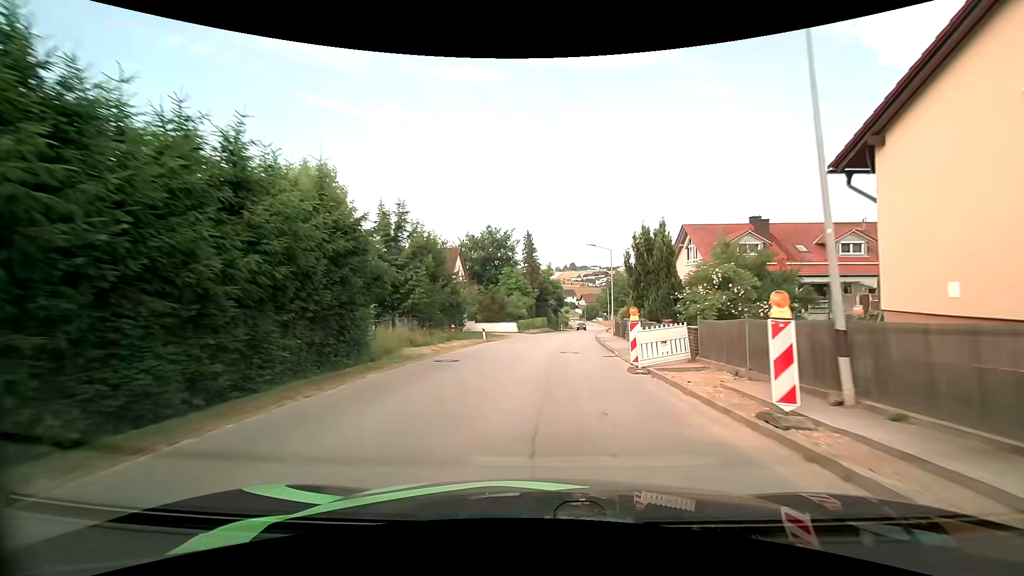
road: tertiary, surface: asphalt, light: Day
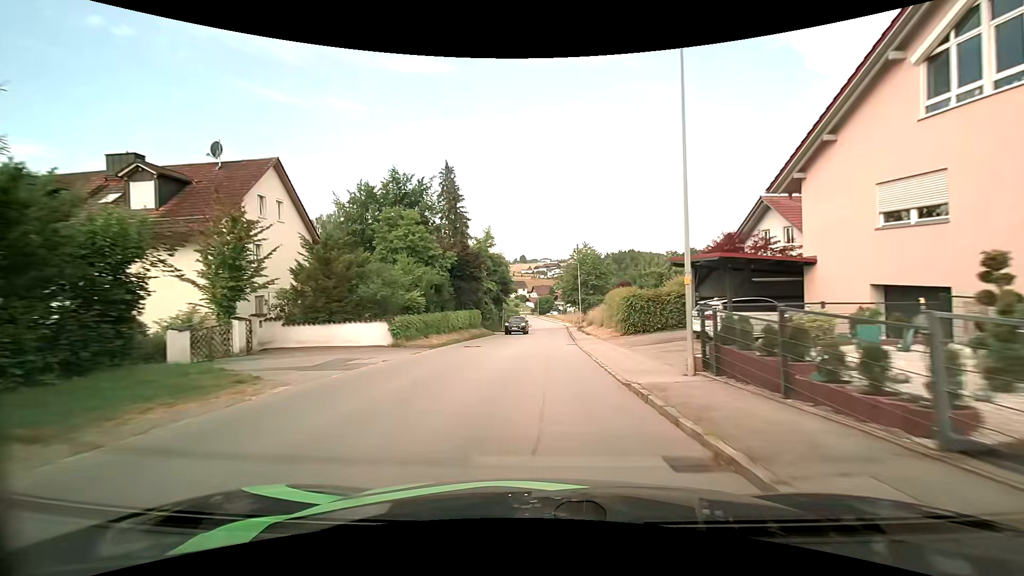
(+2.0, +32.2) m; +6°
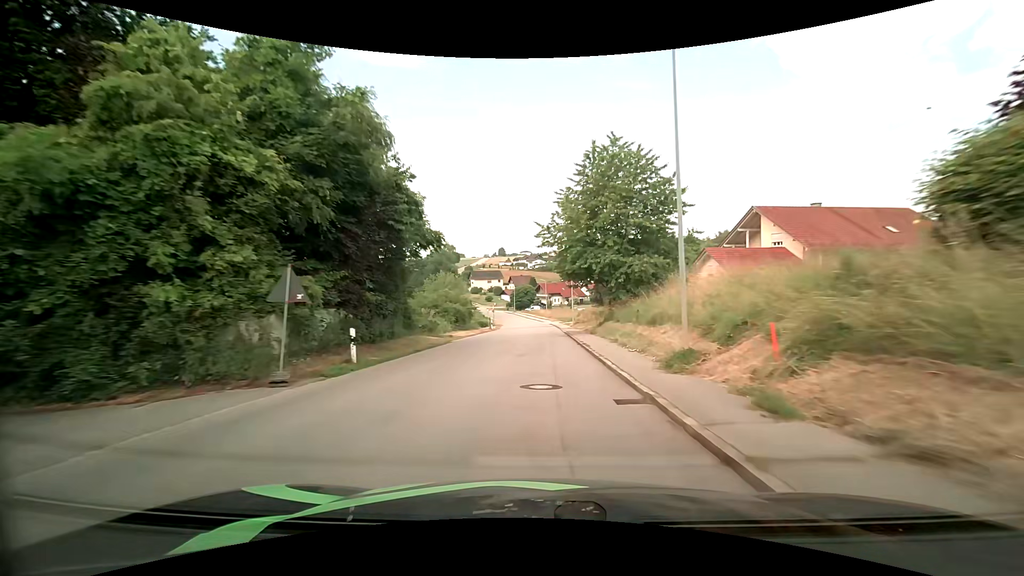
(+1.1, +44.0) m; +3°
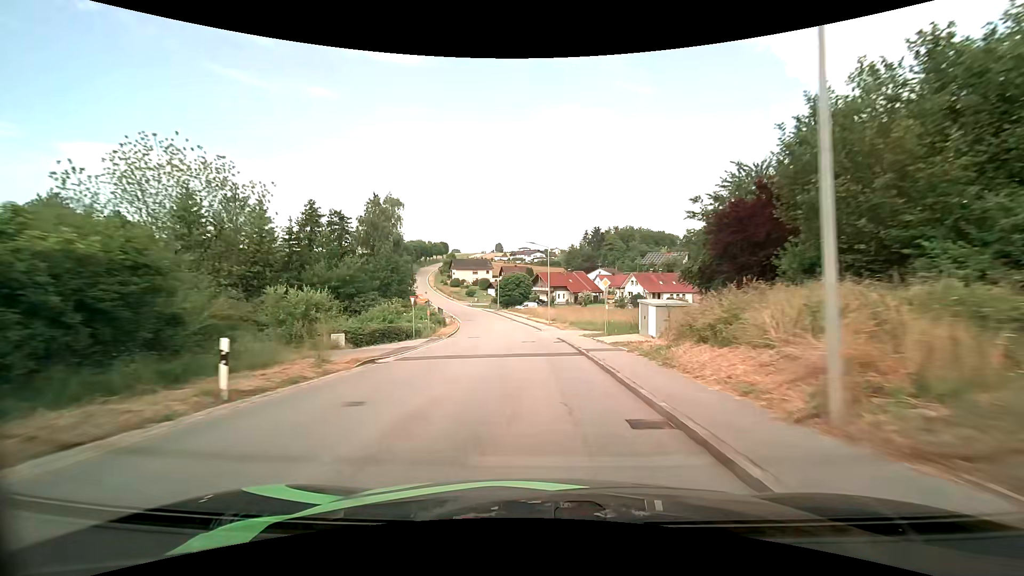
(+0.1, +46.1) m; 0°
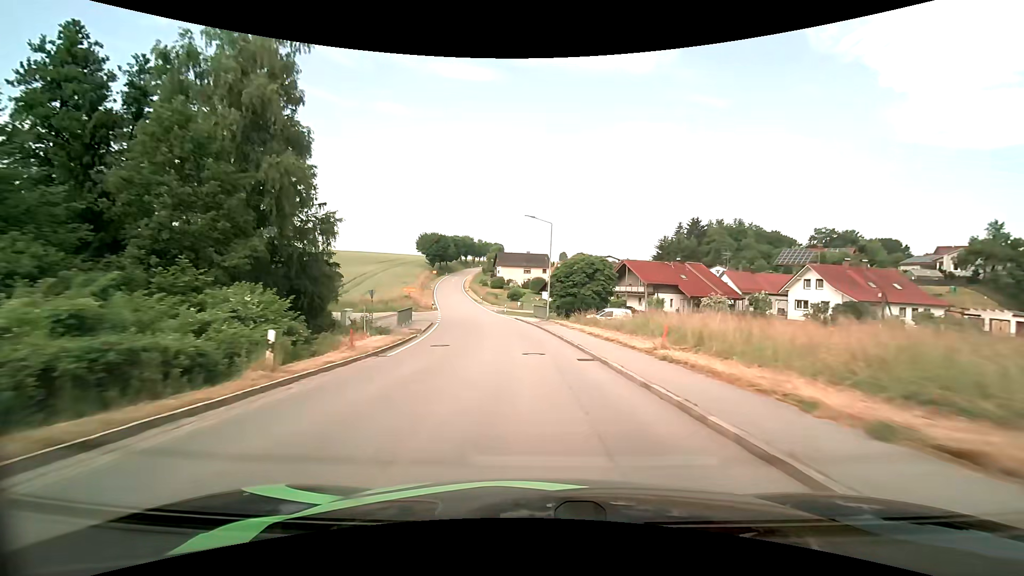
(-2.7, +48.5) m; -7°
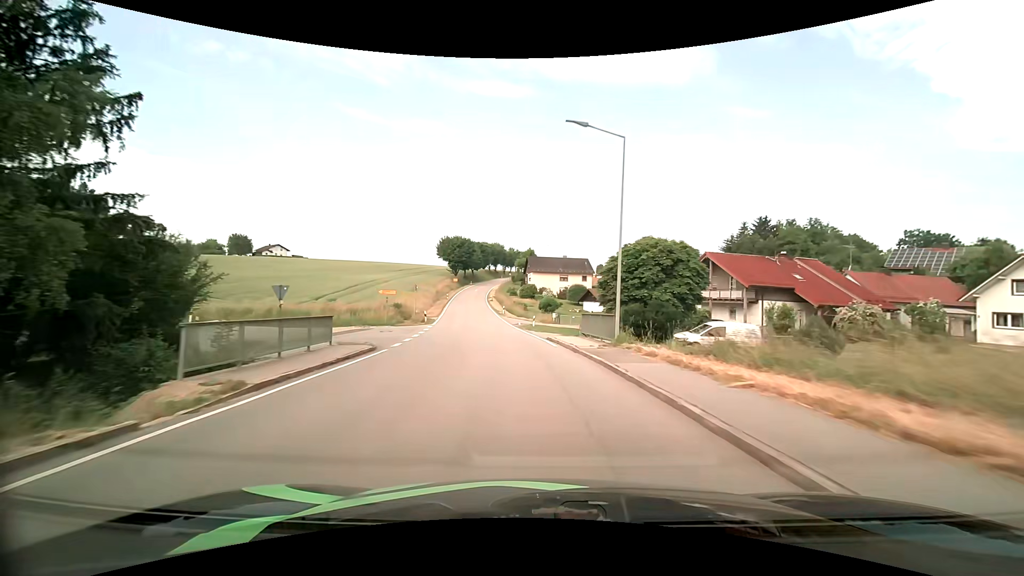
(-0.7, +20.1) m; -4°
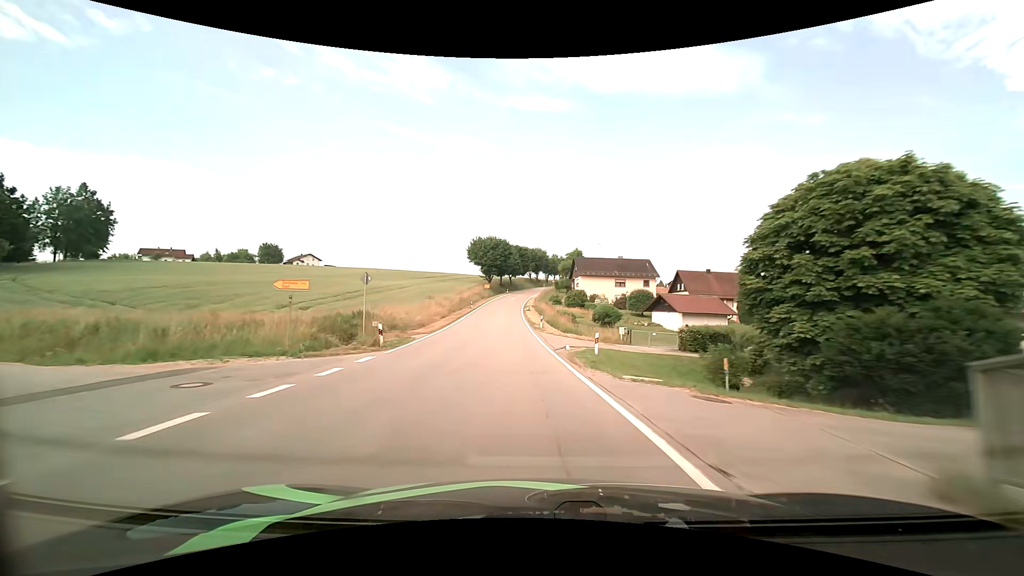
(-0.9, +20.4) m; -5°
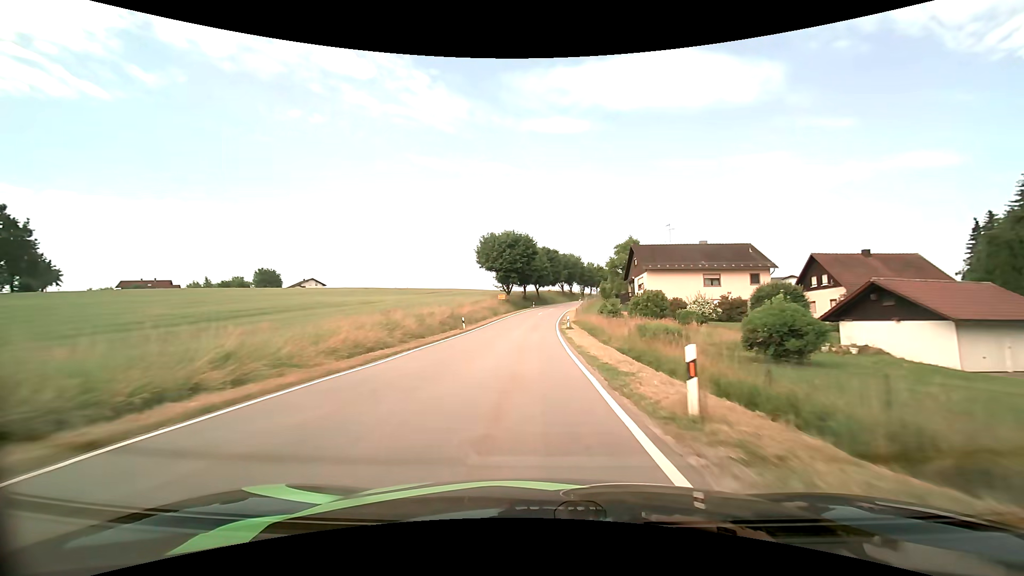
(-1.5, +32.1) m; -4°
(0, +10) (0, +20) (0, +30) (0, +40) (+1, +50) (+1, +60) (+2, +70) (+3, +80) (+5, +90) (+7, +100) m
